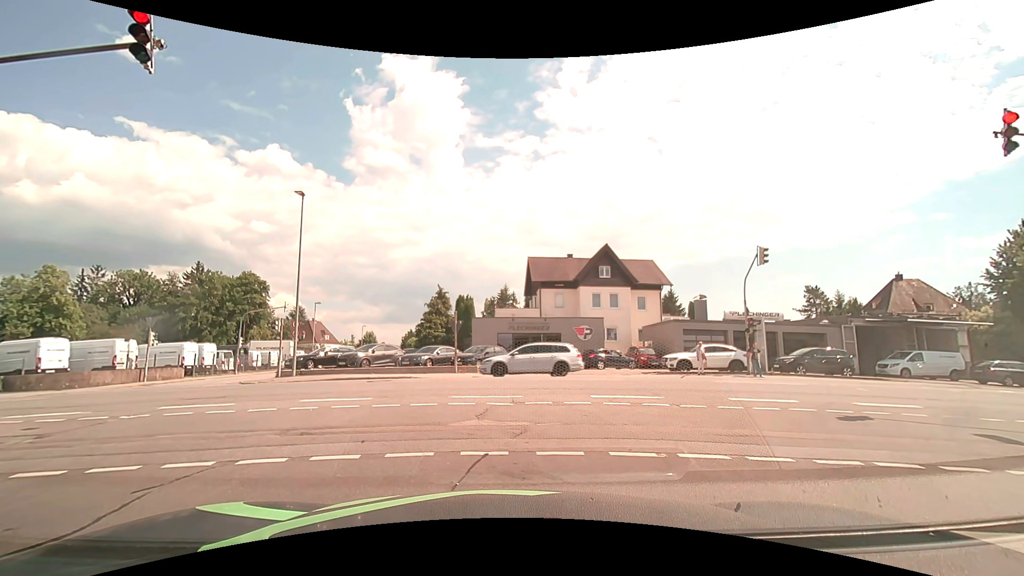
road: residential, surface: asphalt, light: Day
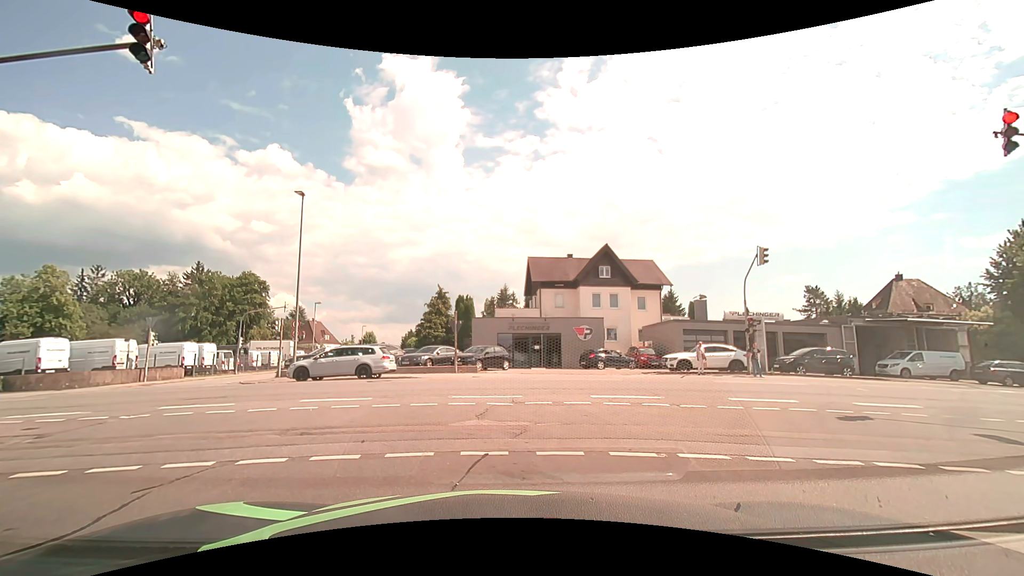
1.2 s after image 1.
(0.0, 0.0) m; 0°
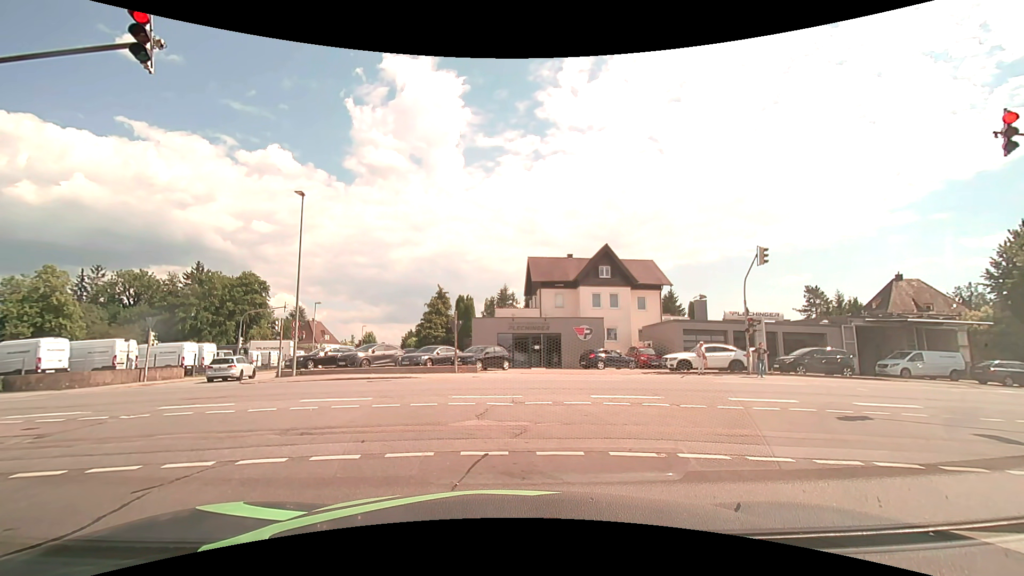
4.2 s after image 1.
(0.0, 0.0) m; 0°
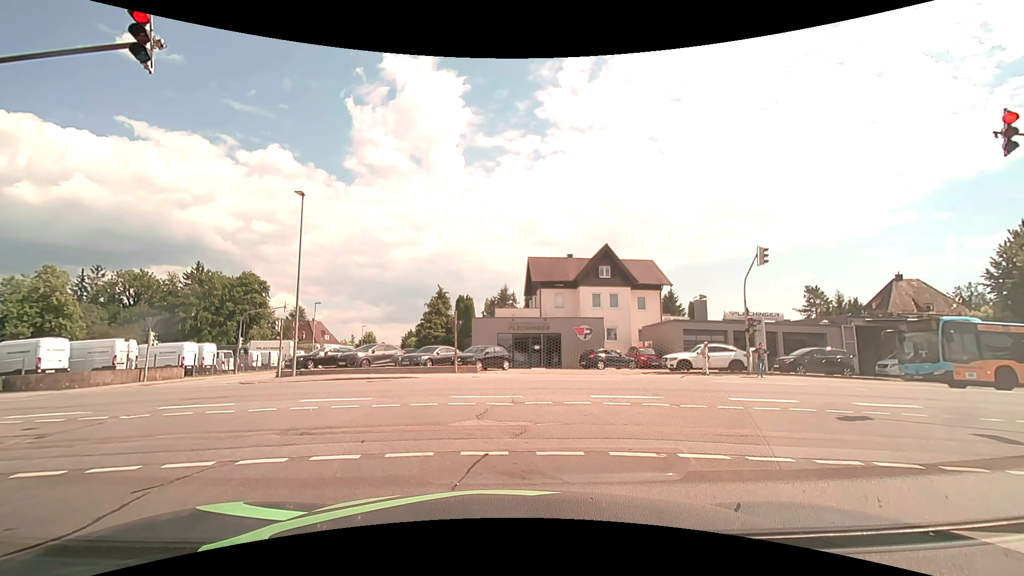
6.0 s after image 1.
(0.0, 0.0) m; 0°
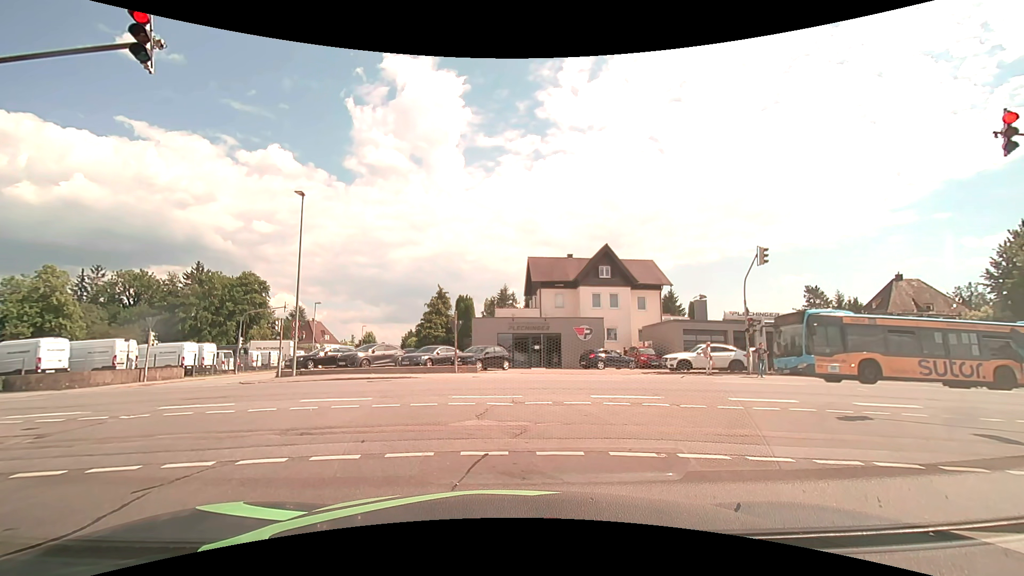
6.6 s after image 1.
(0.0, 0.0) m; 0°
